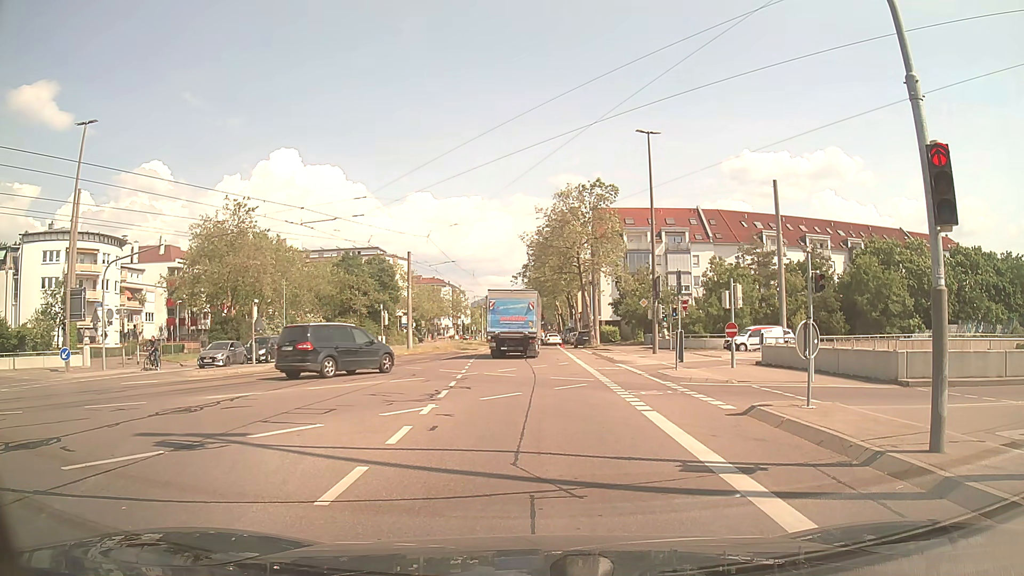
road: tertiary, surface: asphalt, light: Day
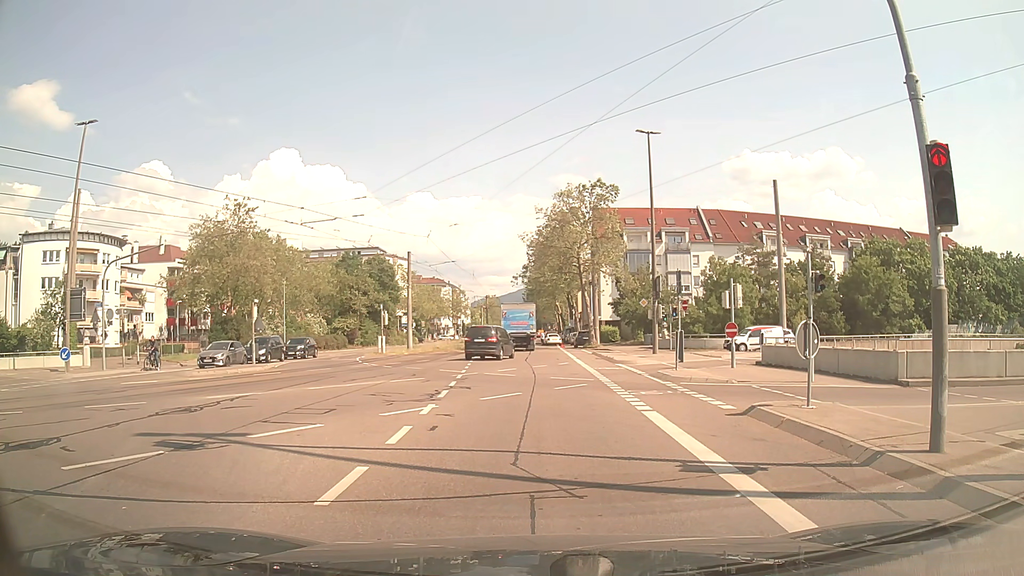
(0.0, 0.0) m; 0°
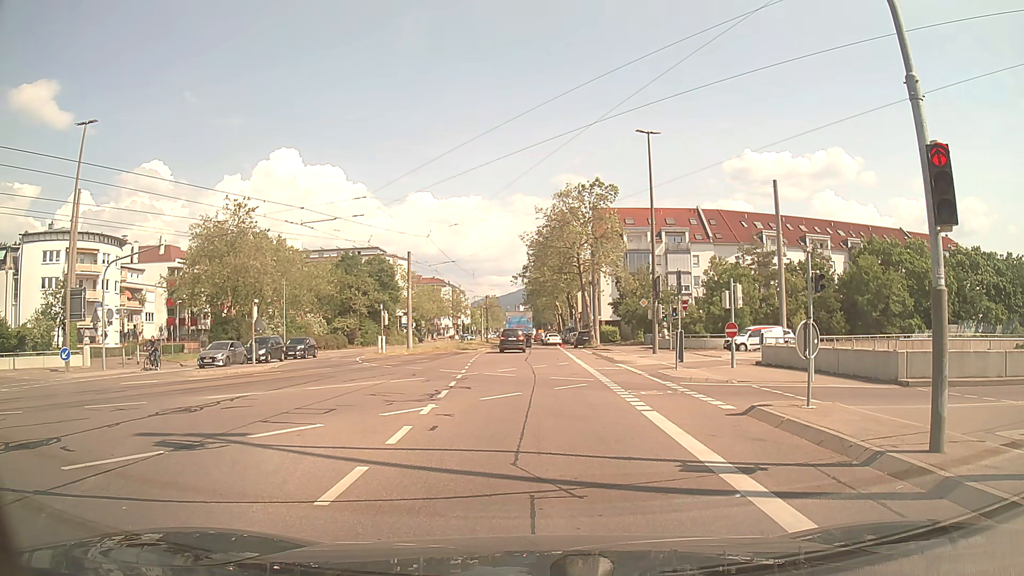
(0.0, 0.0) m; 0°
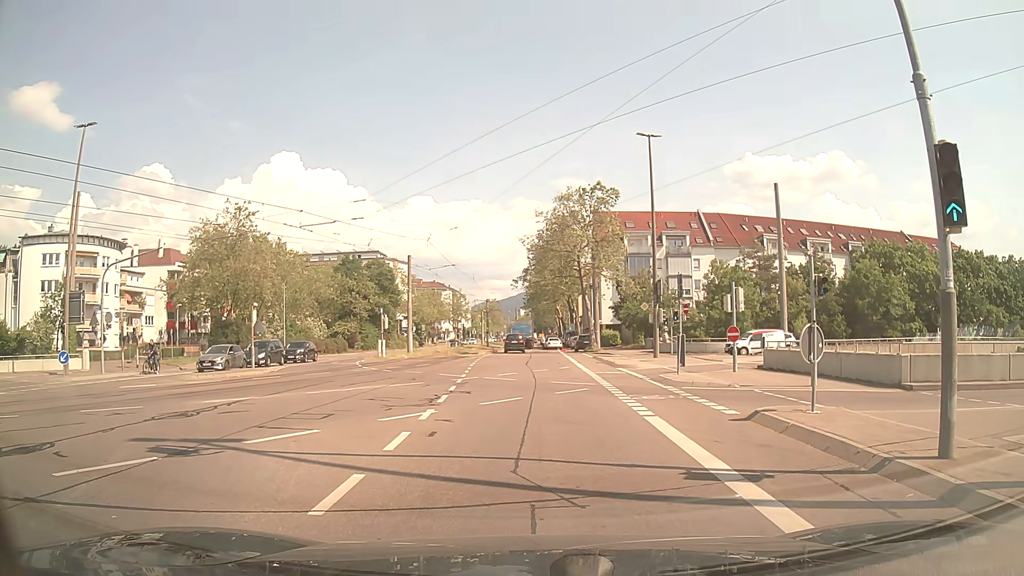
(0.0, +0.2) m; 0°
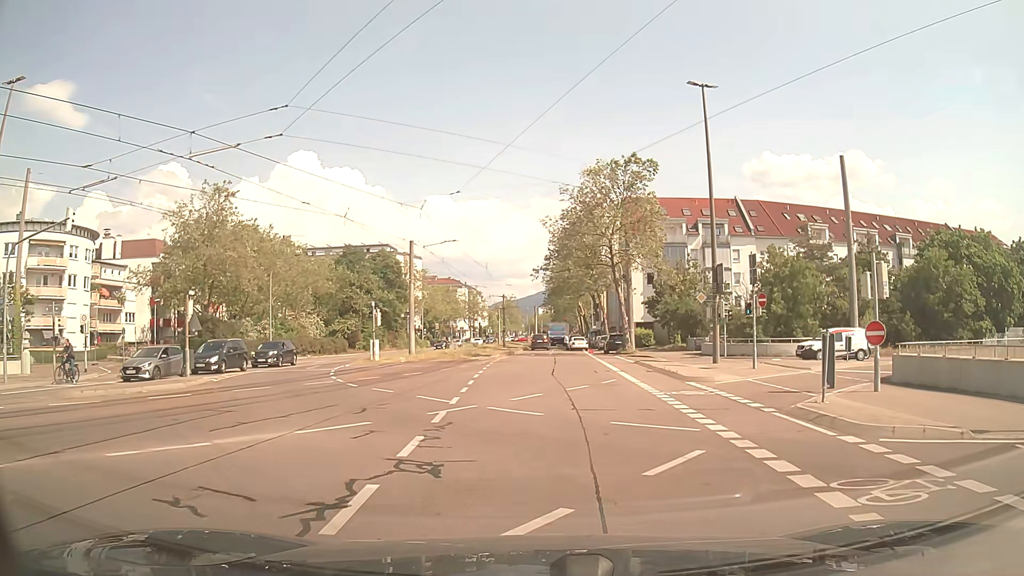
(-0.5, +10.0) m; -2°
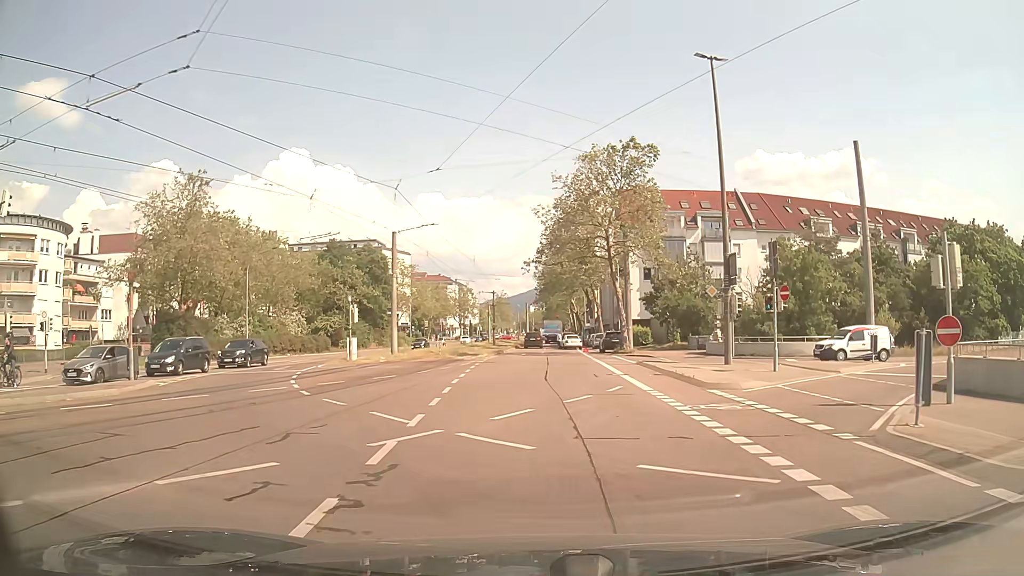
(0.0, +3.7) m; +1°
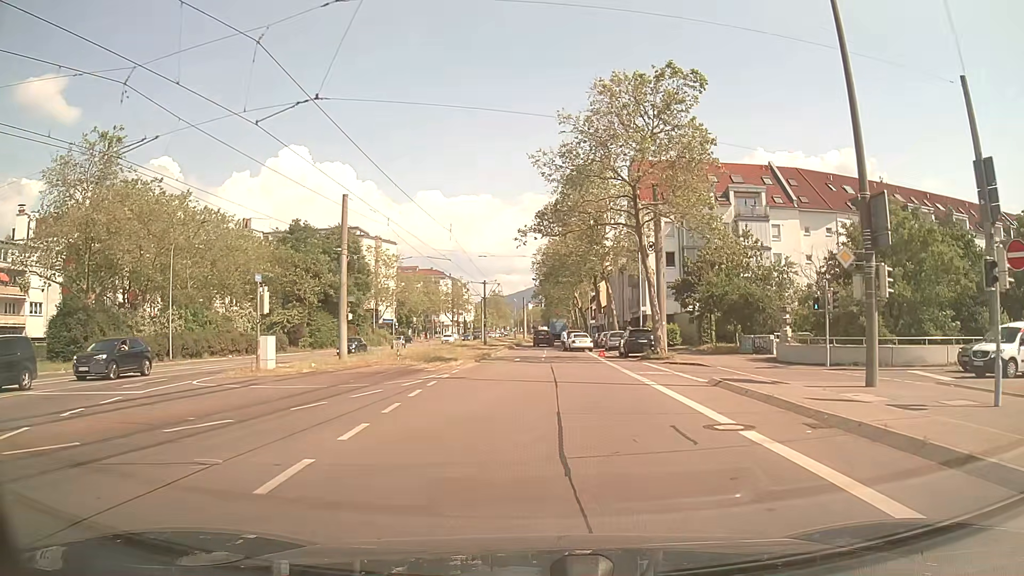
(0.0, +13.9) m; 0°
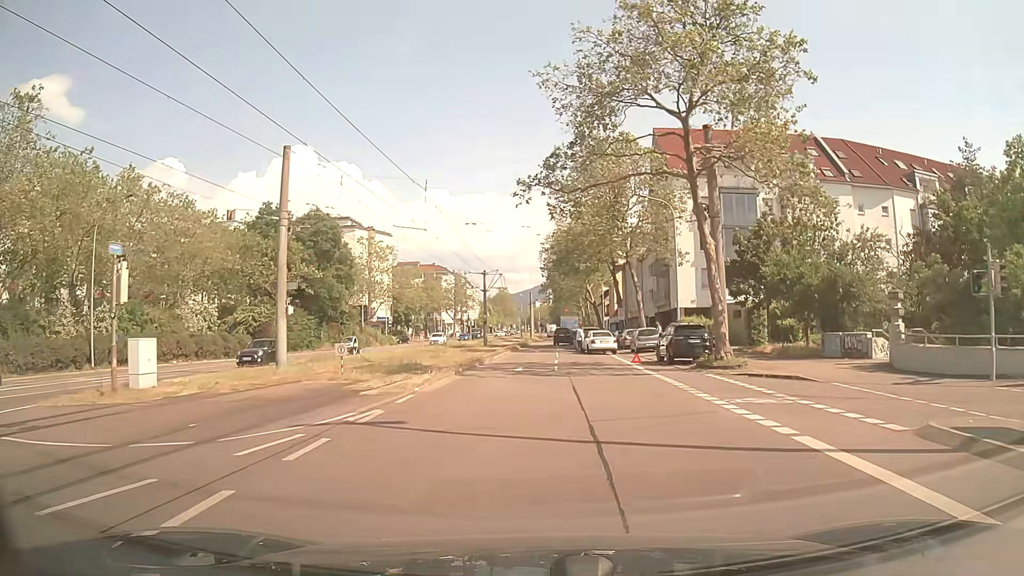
(0.0, +10.6) m; 0°
